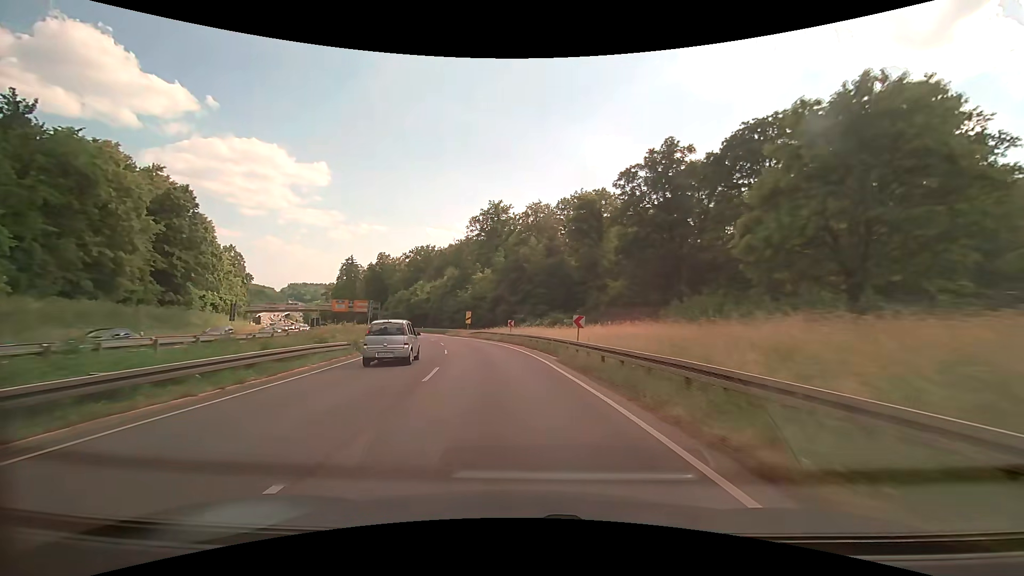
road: trunk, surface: asphalt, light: Day
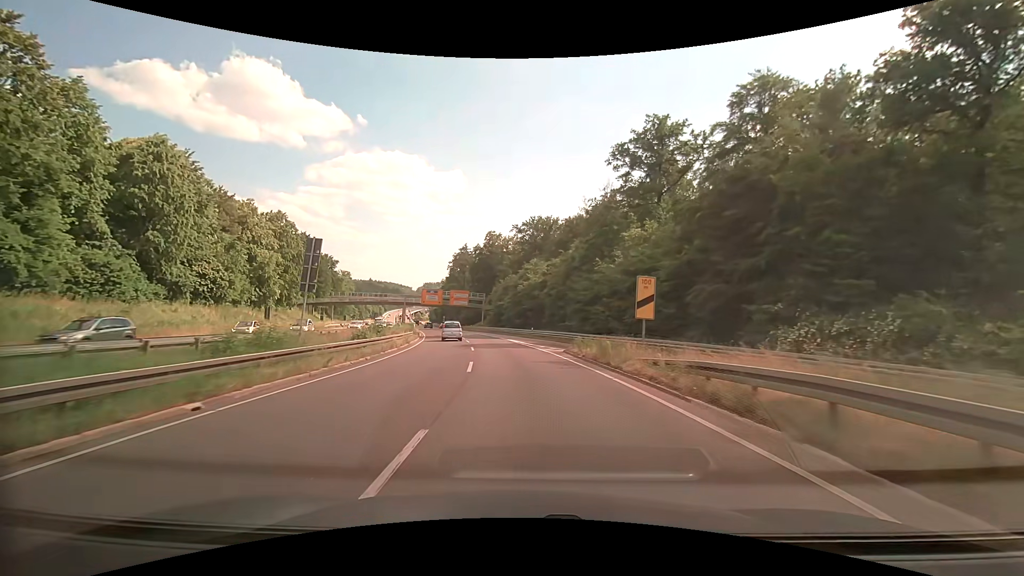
(-6.9, +45.9) m; -15°
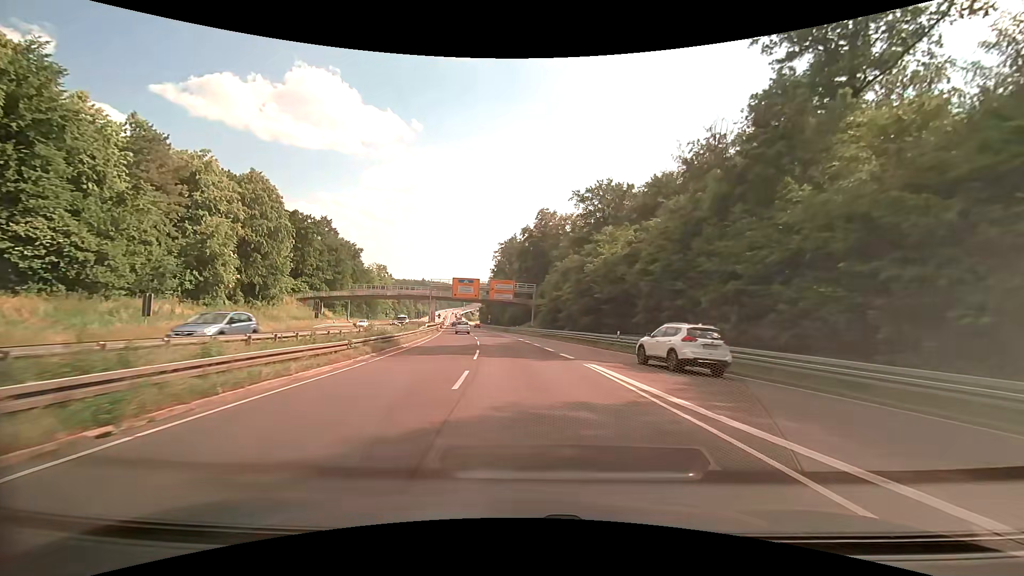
(-1.8, +28.3) m; -7°
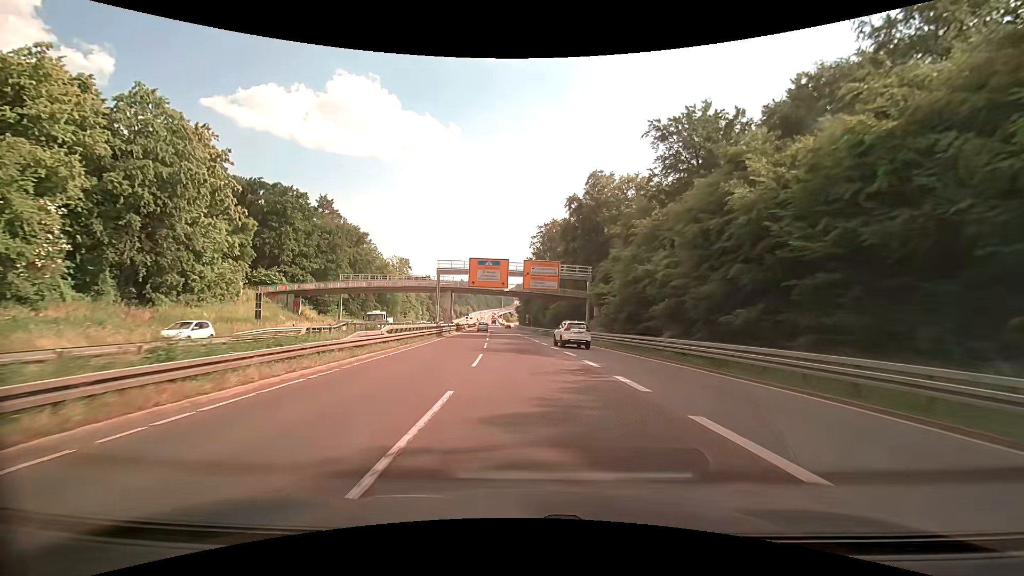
(-1.0, +27.6) m; -4°
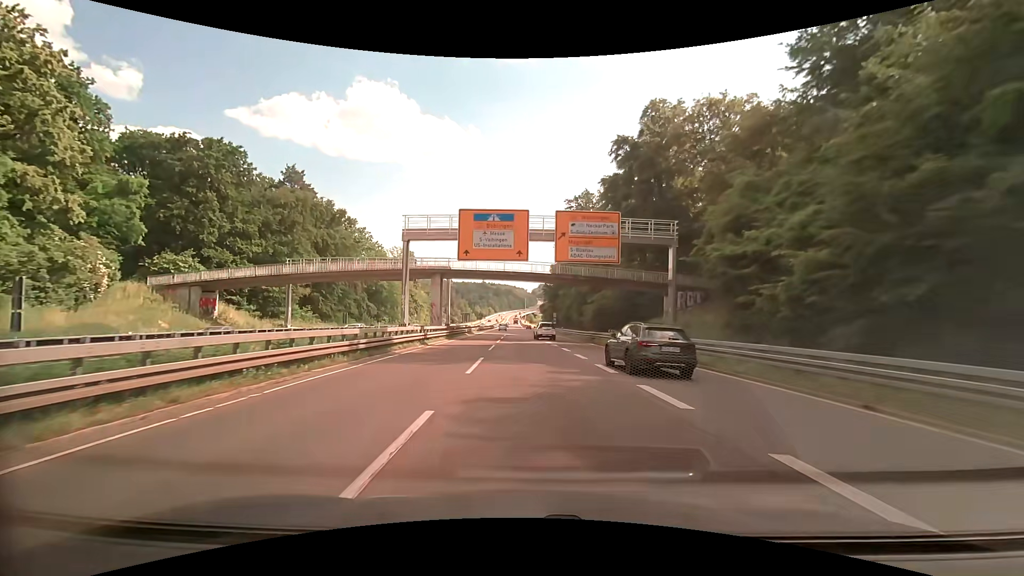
(-0.7, +25.9) m; -3°
(0, +10) (0, +20) (0, +30) (0, +40) (0, +50) (0, +60) (0, +70) (+1, +80) (+1, +90) (+1, +100) m
